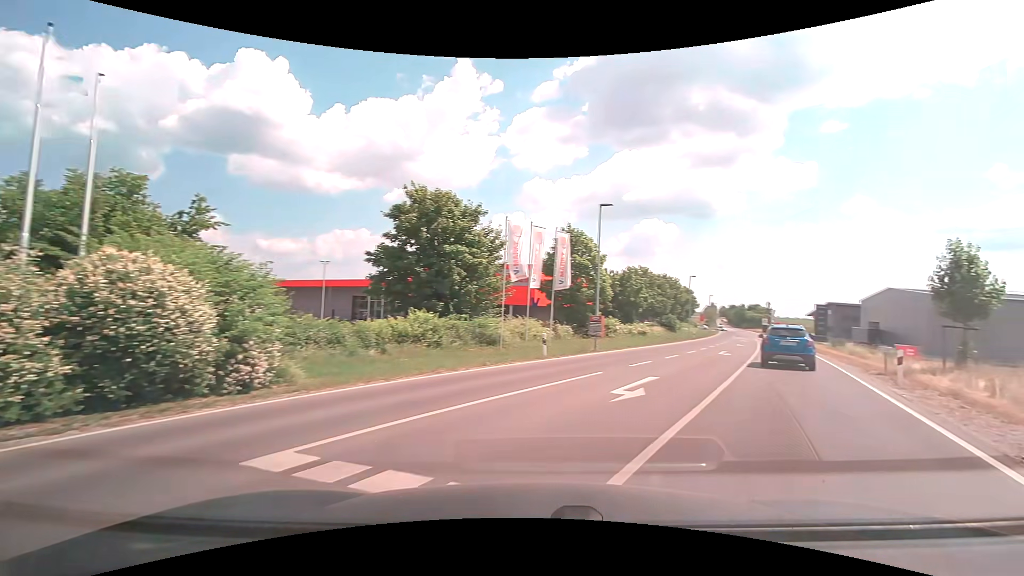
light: Day
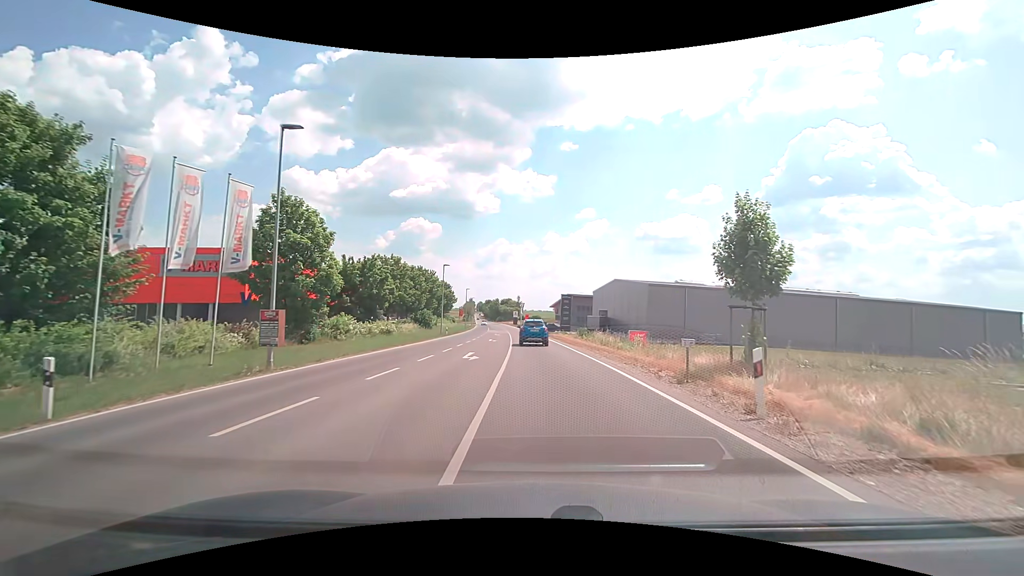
(+3.4, +10.5) m; +26°
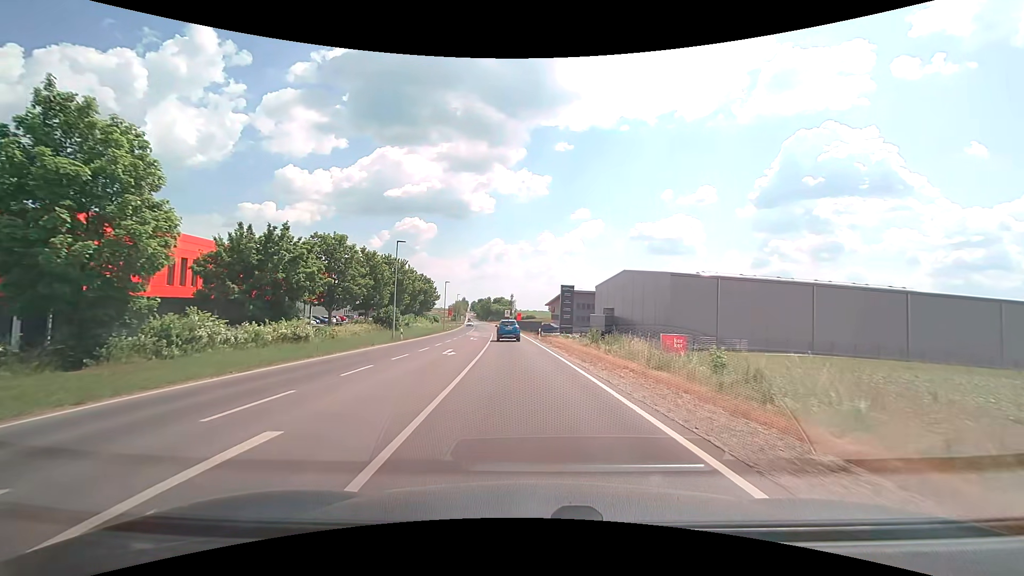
(+0.4, +17.4) m; +1°
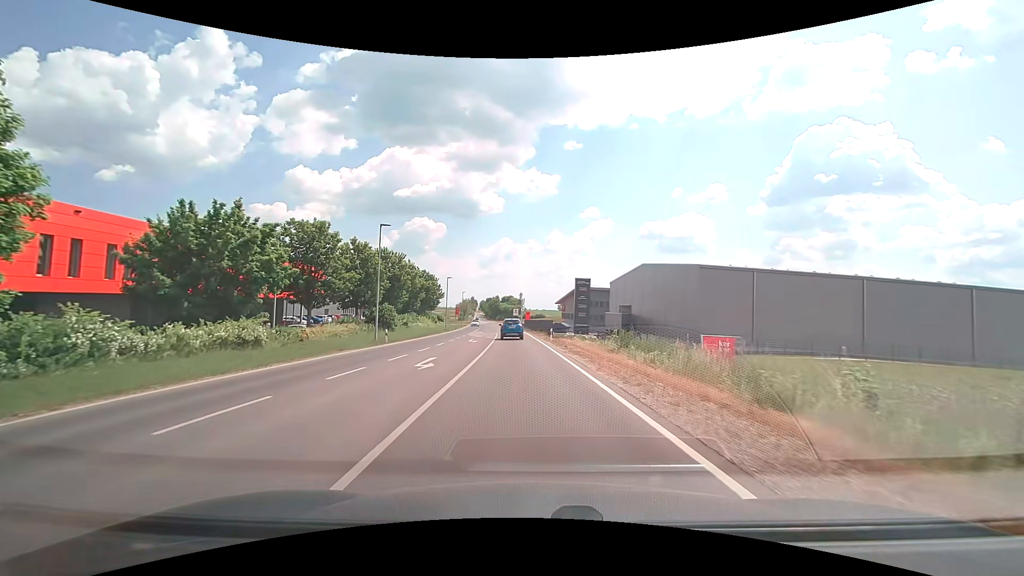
(0.0, +7.1) m; -1°
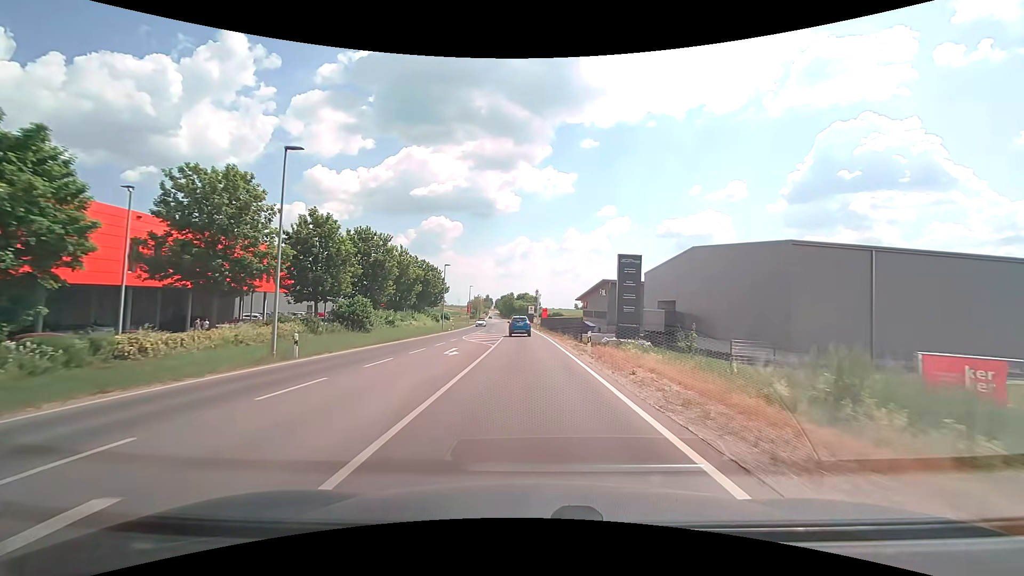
(-0.3, +15.9) m; -2°
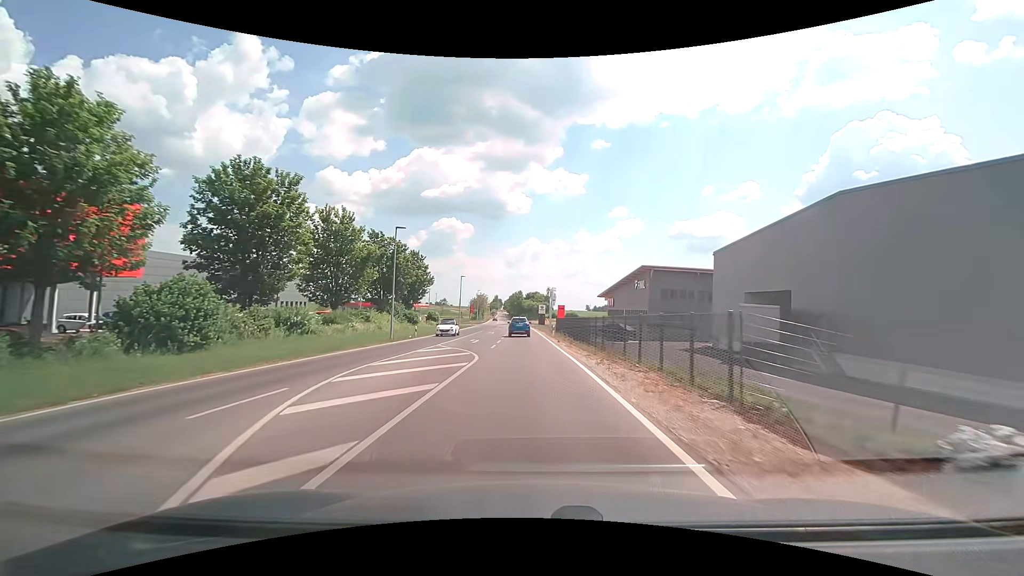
(-0.2, +26.0) m; -1°
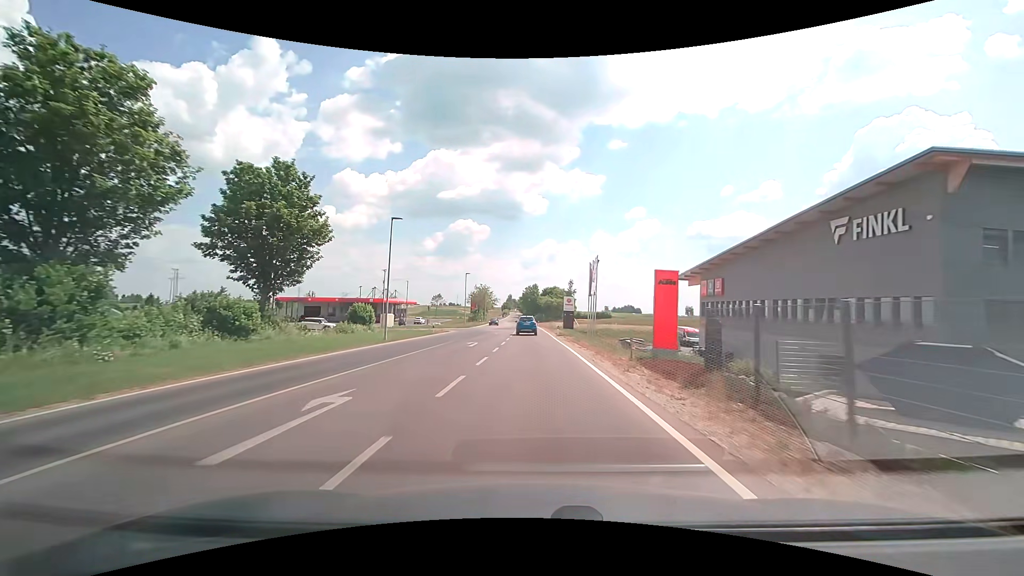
(-0.9, +46.2) m; -2°
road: secondary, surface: asphalt
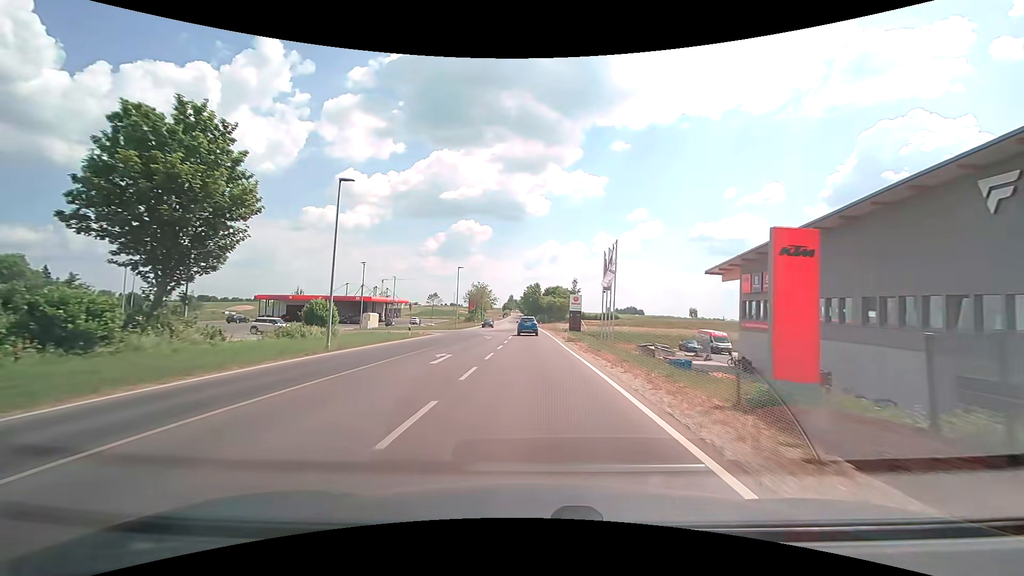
(0.0, +9.5) m; 0°
(0, +10) (0, +20) (0, +30) (0, +40) (-1, +50) (-1, +60) (-1, +70) (-1, +80) (-2, +90) (-2, +100) m
